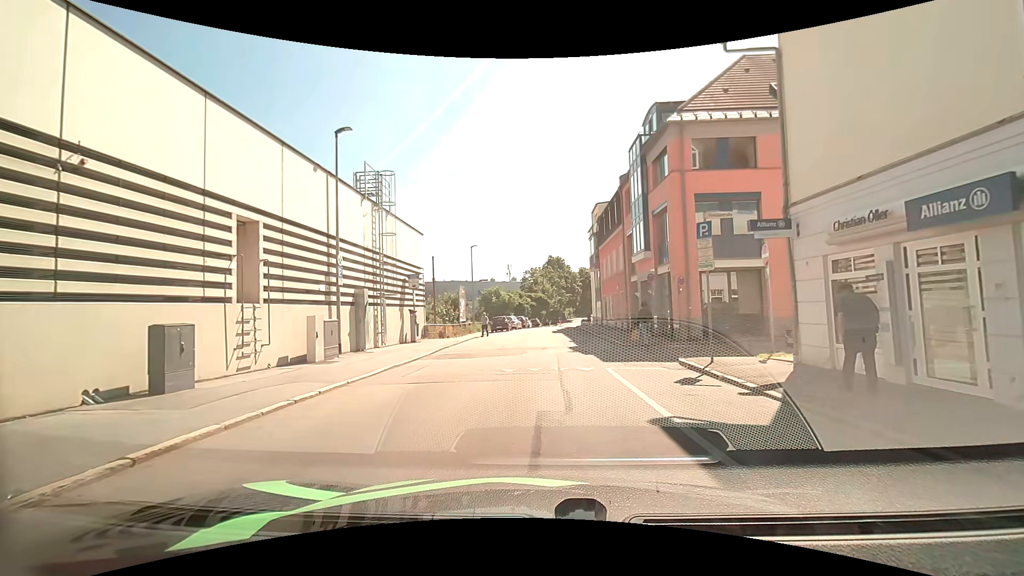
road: residential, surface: asphalt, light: Day
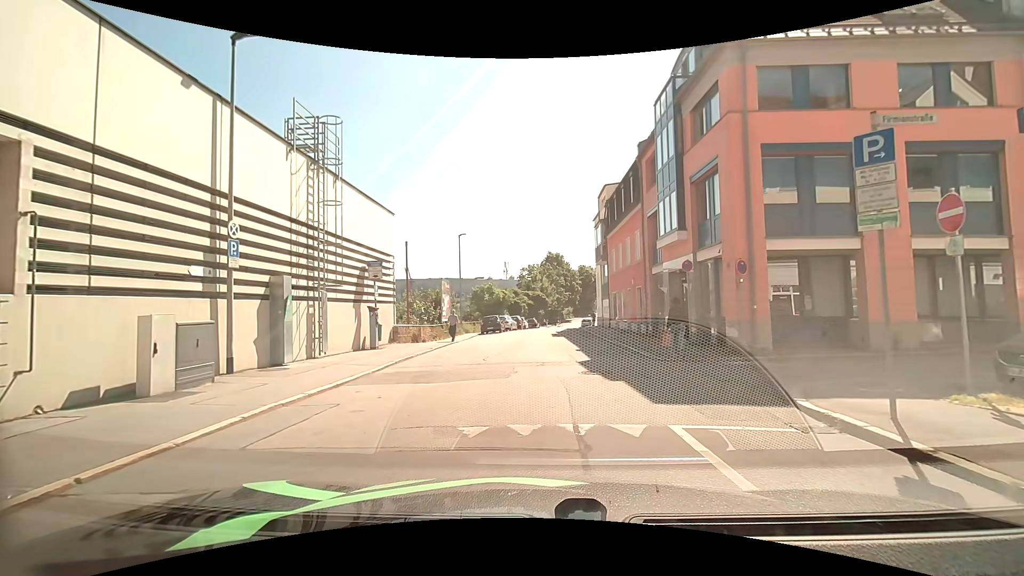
(+0.1, +6.1) m; 0°
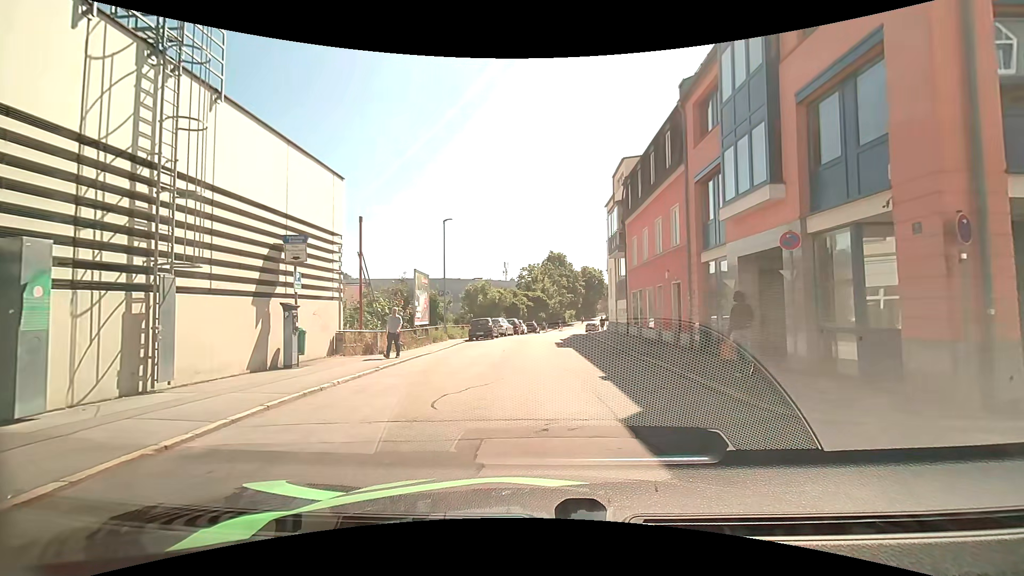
(+0.2, +7.1) m; +2°
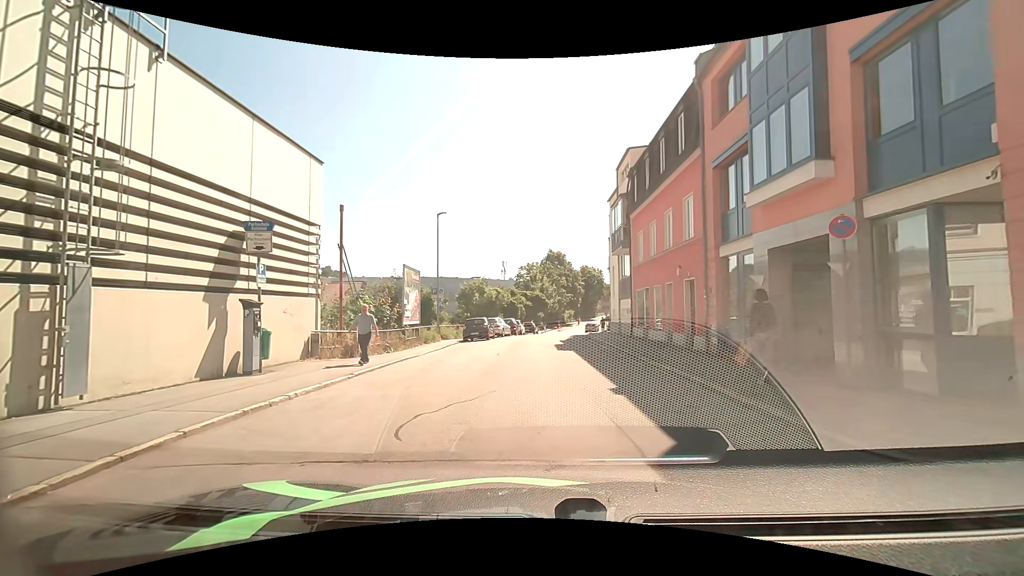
(0.0, +1.9) m; -1°
